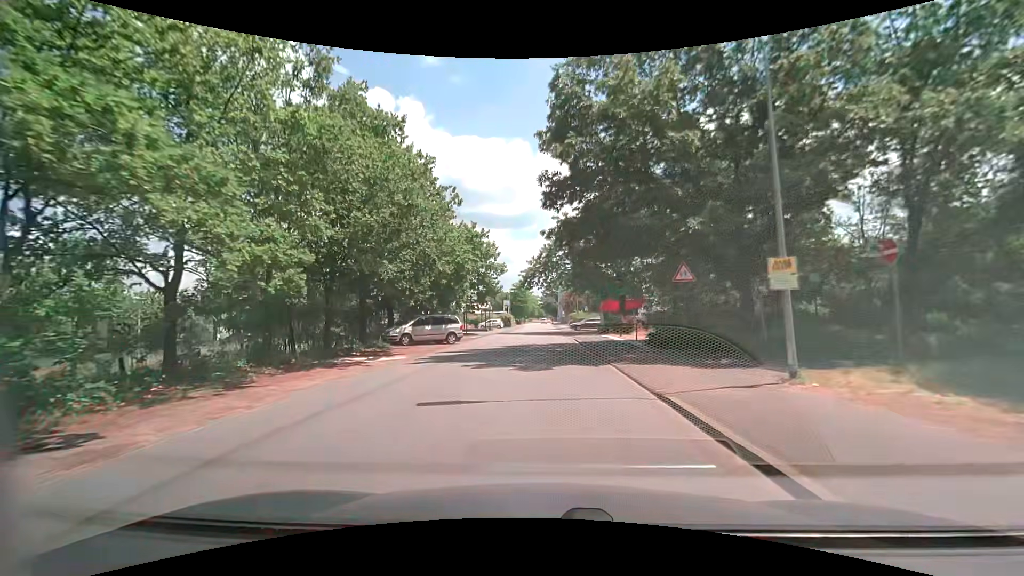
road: unclassified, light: Day
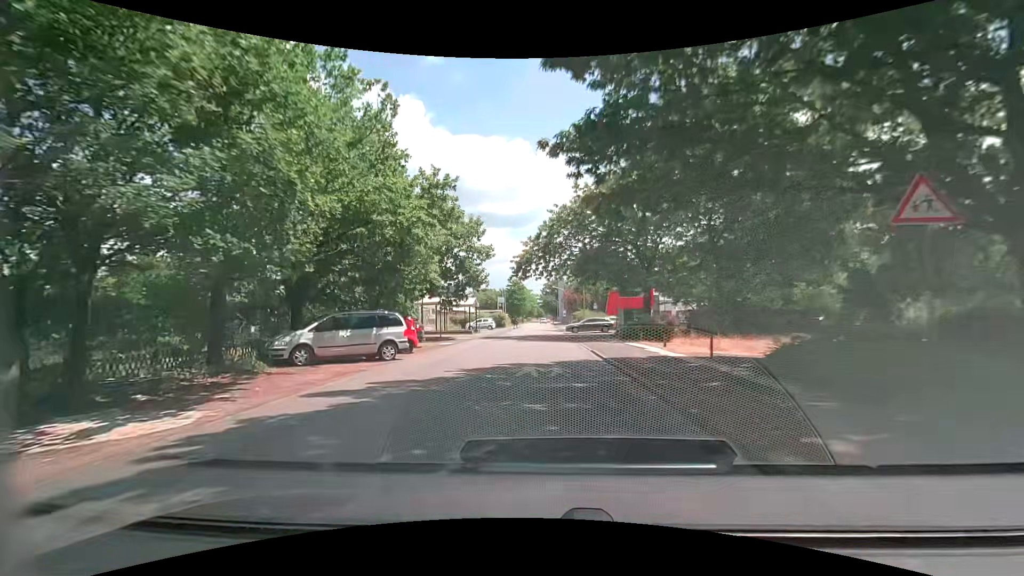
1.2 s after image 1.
(+0.1, +11.7) m; +1°
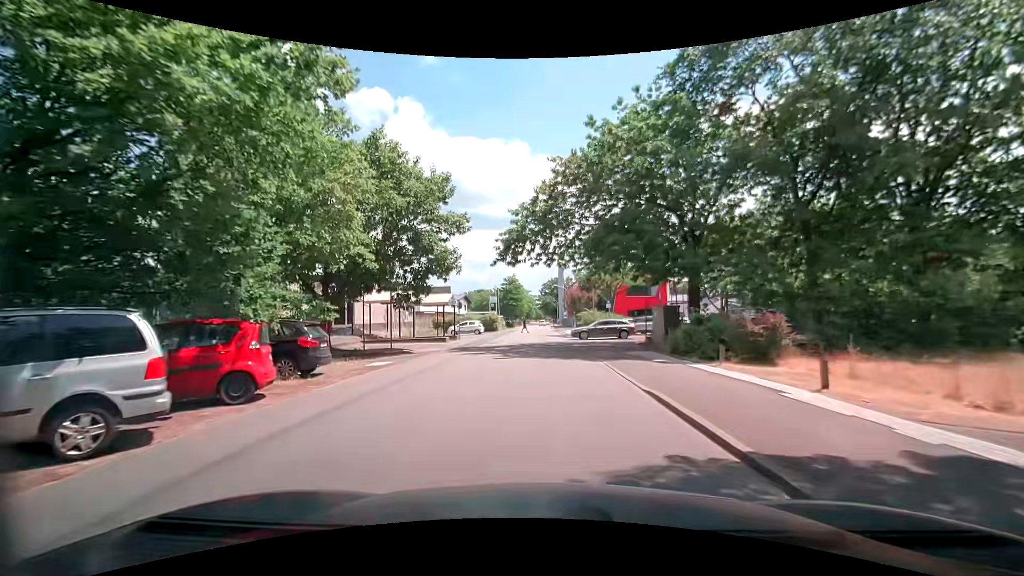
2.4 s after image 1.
(-0.1, +11.4) m; 0°
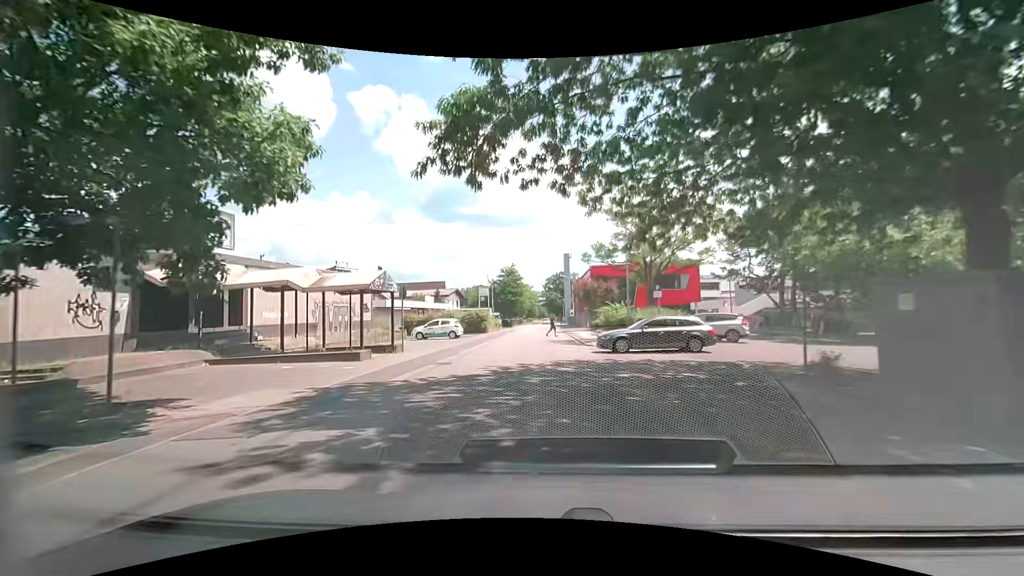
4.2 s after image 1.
(0.0, +16.1) m; -1°
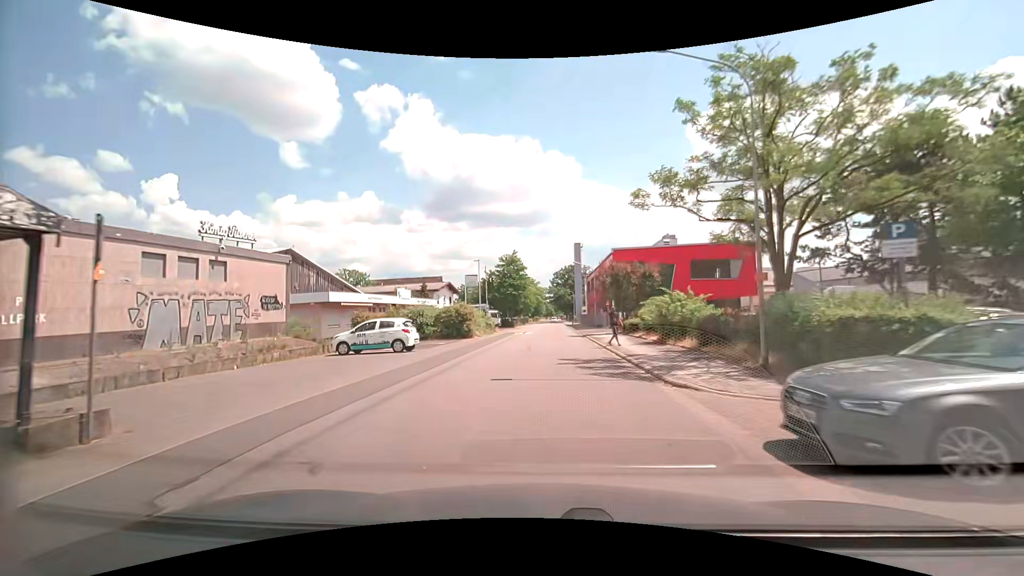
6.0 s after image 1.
(-0.1, +15.7) m; 0°
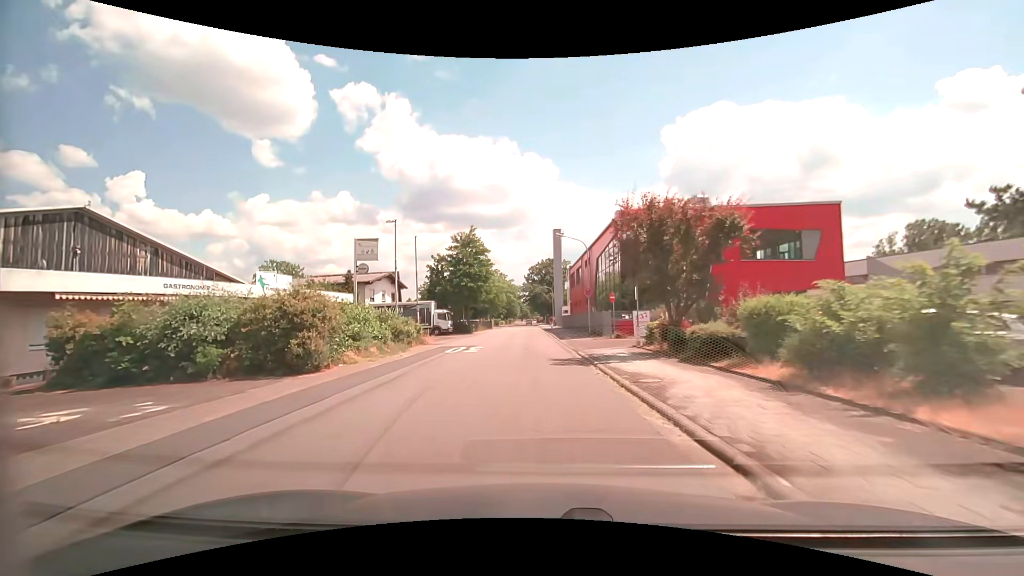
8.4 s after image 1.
(+0.7, +20.4) m; +3°
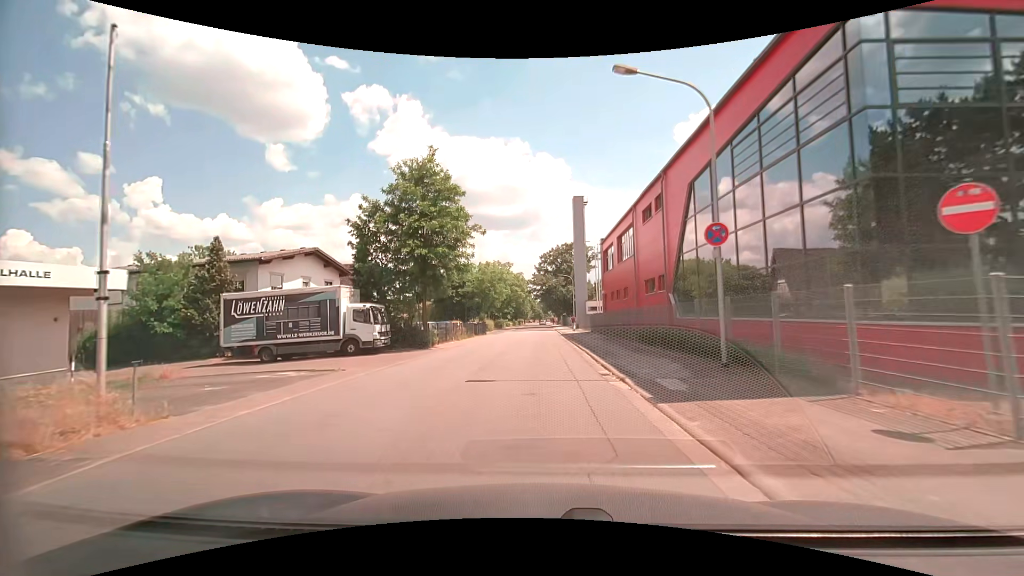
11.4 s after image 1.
(-0.5, +25.0) m; -2°
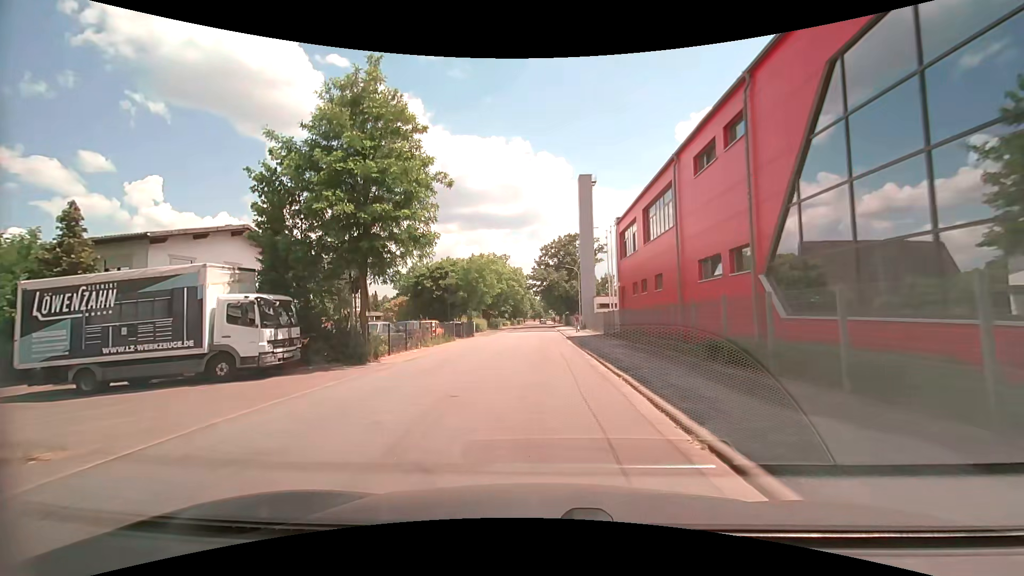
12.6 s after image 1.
(0.0, +9.8) m; 0°
(0, +10) (0, +20) (0, +30) (0, +40) (-1, +50) (-1, +60) (-1, +70) (-1, +80) (-1, +90) (-1, +100) m
